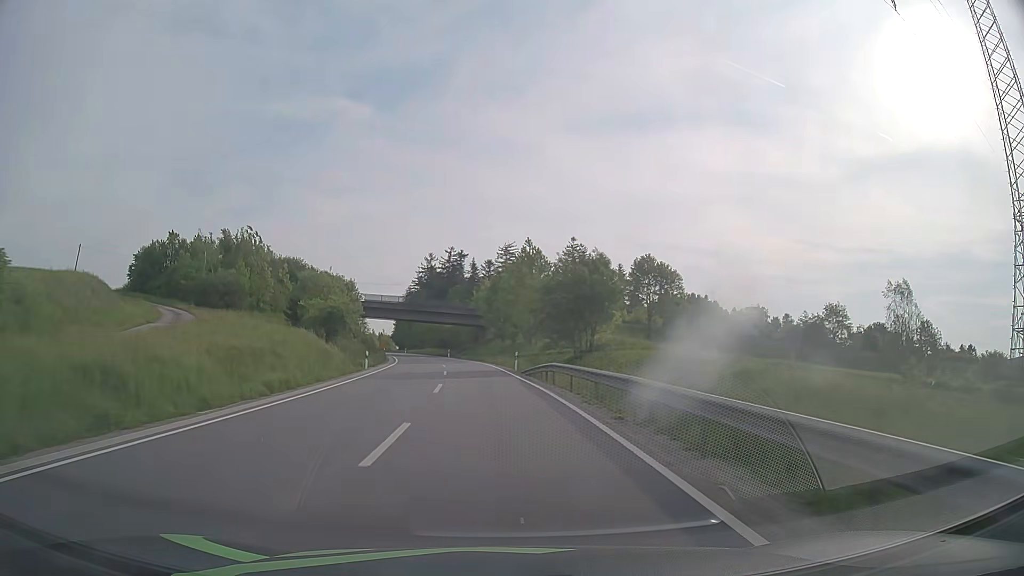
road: secondary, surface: asphalt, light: Day
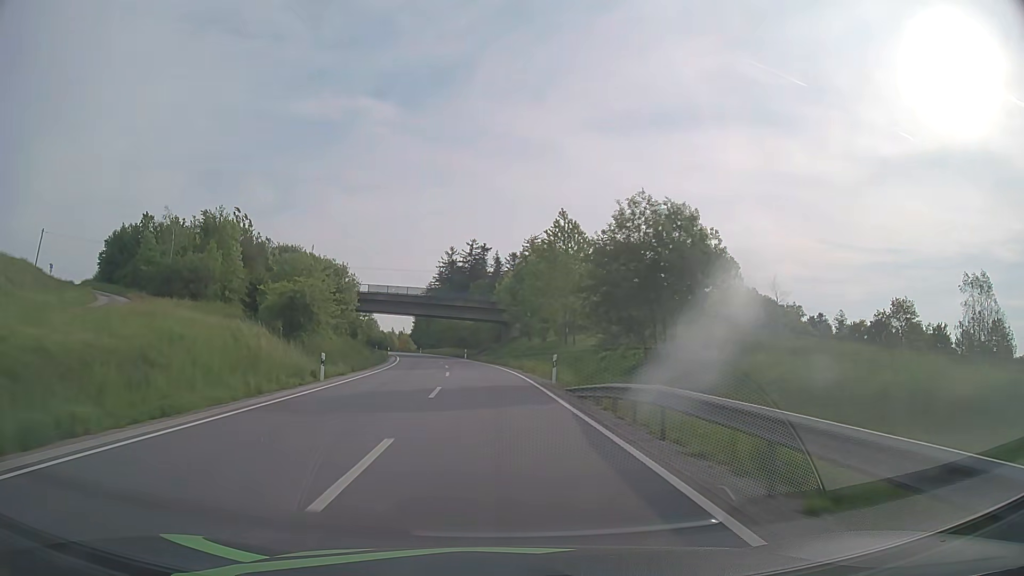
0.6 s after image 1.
(-0.3, +14.2) m; -2°
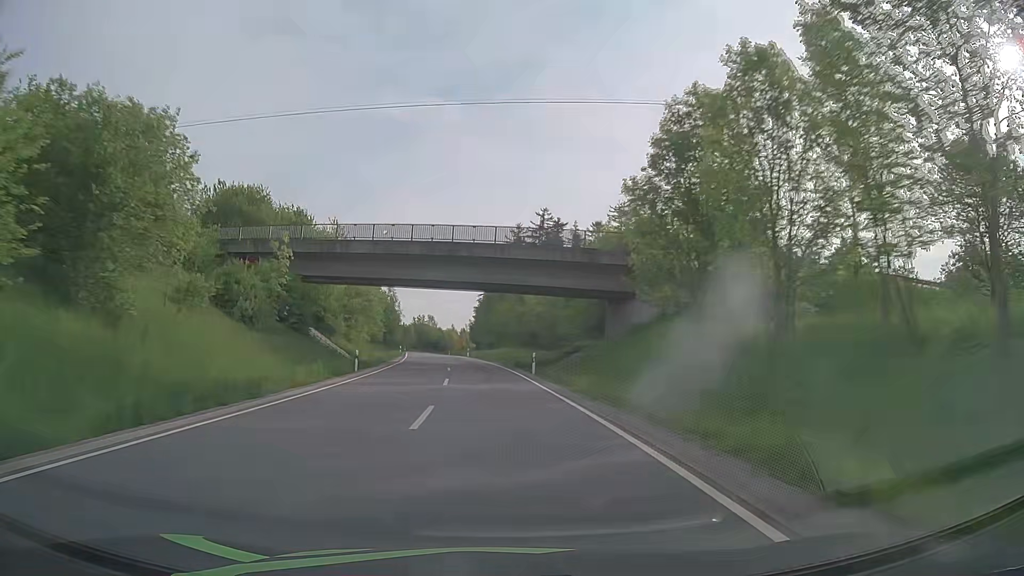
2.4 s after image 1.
(-2.3, +42.7) m; -6°
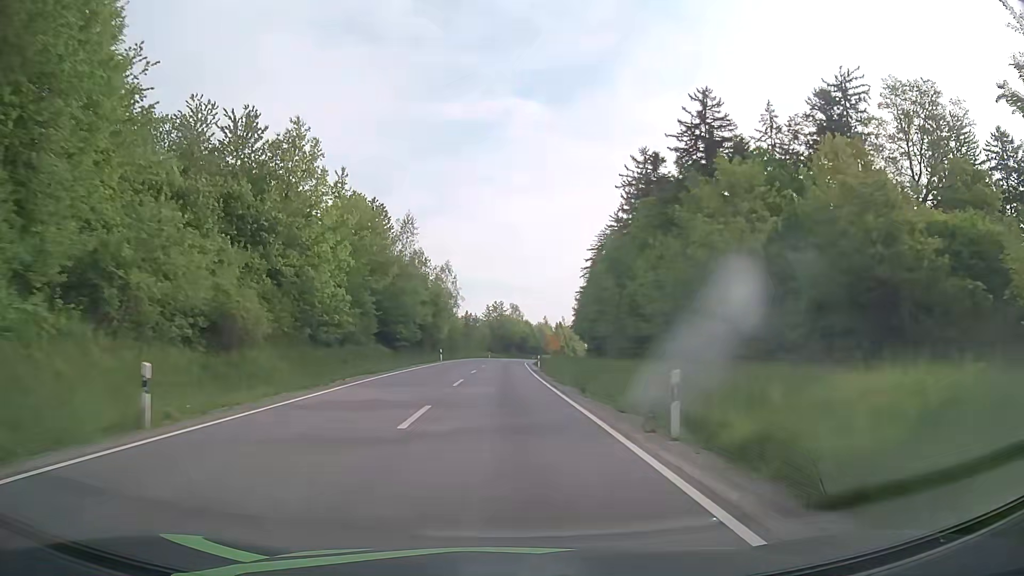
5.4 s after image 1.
(-5.3, +72.3) m; -8°
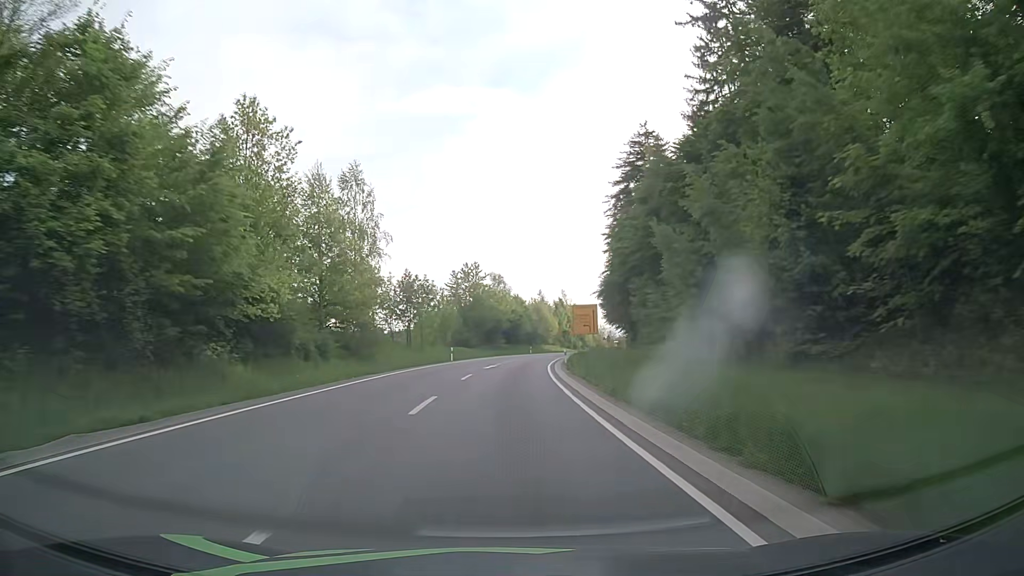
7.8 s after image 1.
(+0.1, +58.7) m; +1°
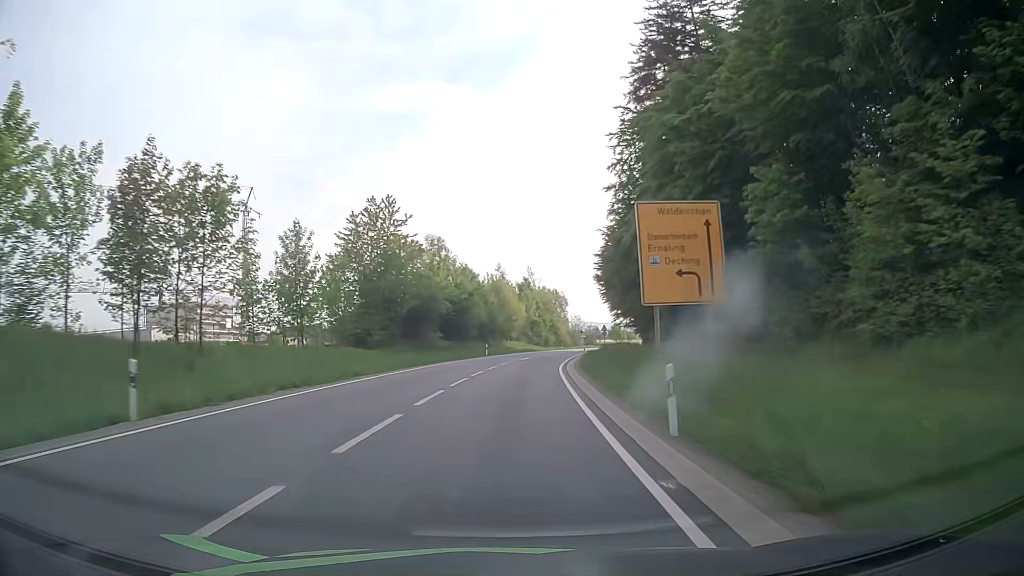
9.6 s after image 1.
(+1.2, +41.0) m; +3°
(0, +10) (+1, +20) (+1, +30) (+2, +40) (+3, +50) (+5, +60) (+6, +70) (+8, +79) (+10, +89) (+13, +99) m
